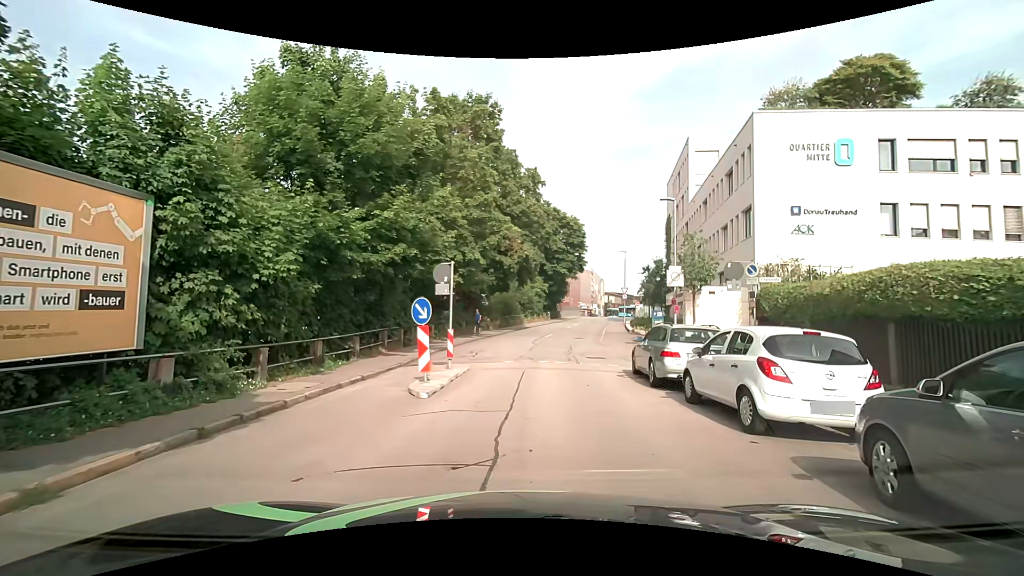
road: residential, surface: asphalt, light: Day
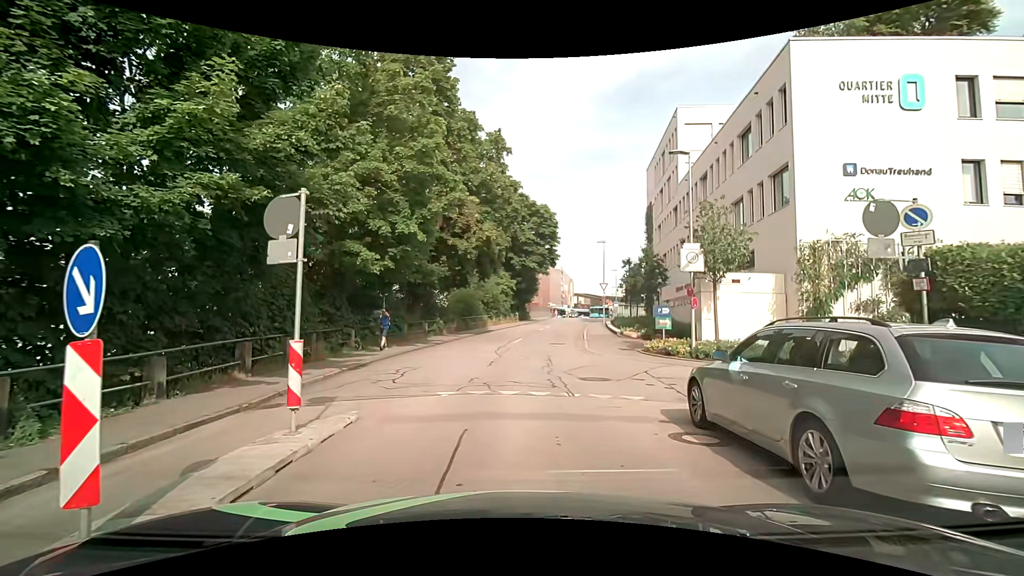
(+0.4, +7.8) m; +5°
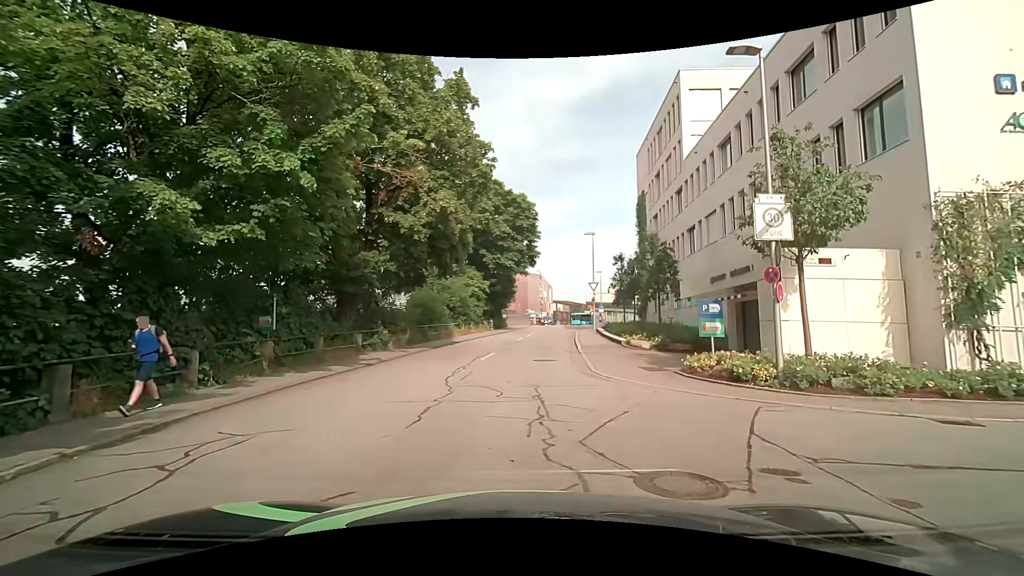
(+0.1, +8.1) m; +2°
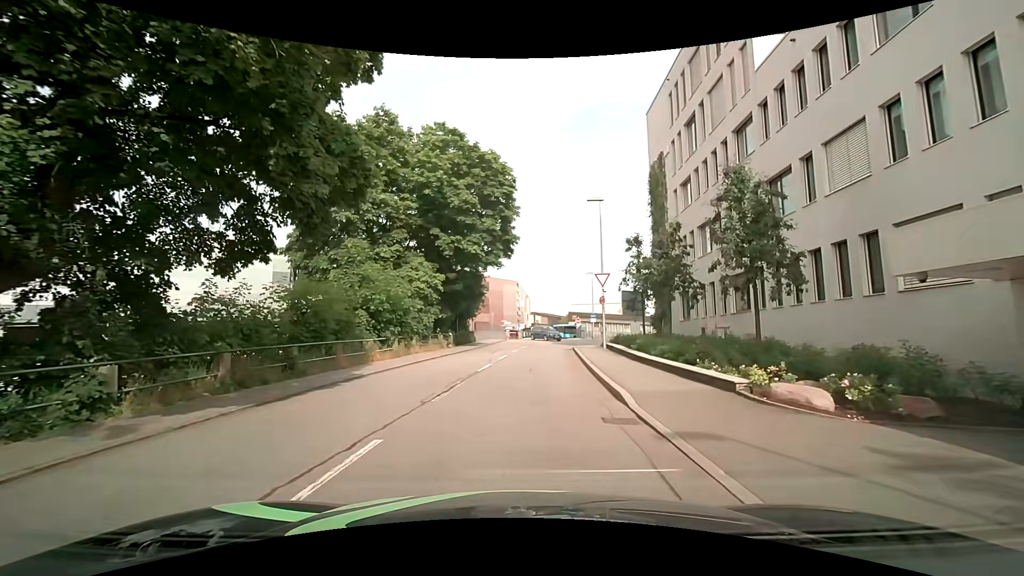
(+0.2, +14.5) m; +3°
(0, +10) (0, +20) (+1, +30) (+2, +40) (+9, +47) (+17, +53) (+24, +60) (+29, +69) (+34, +78) (+39, +86) m
